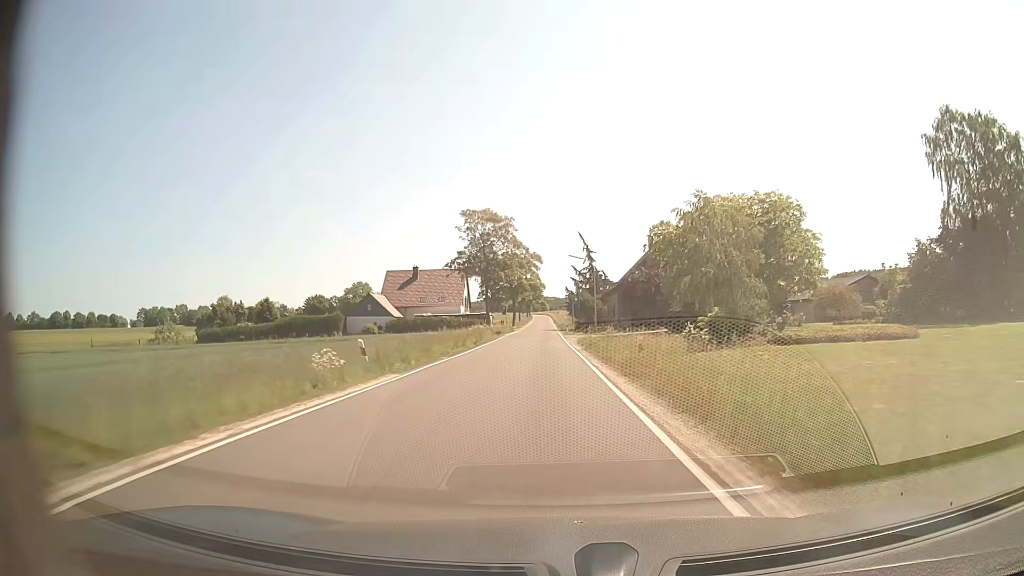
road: secondary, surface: asphalt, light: Day
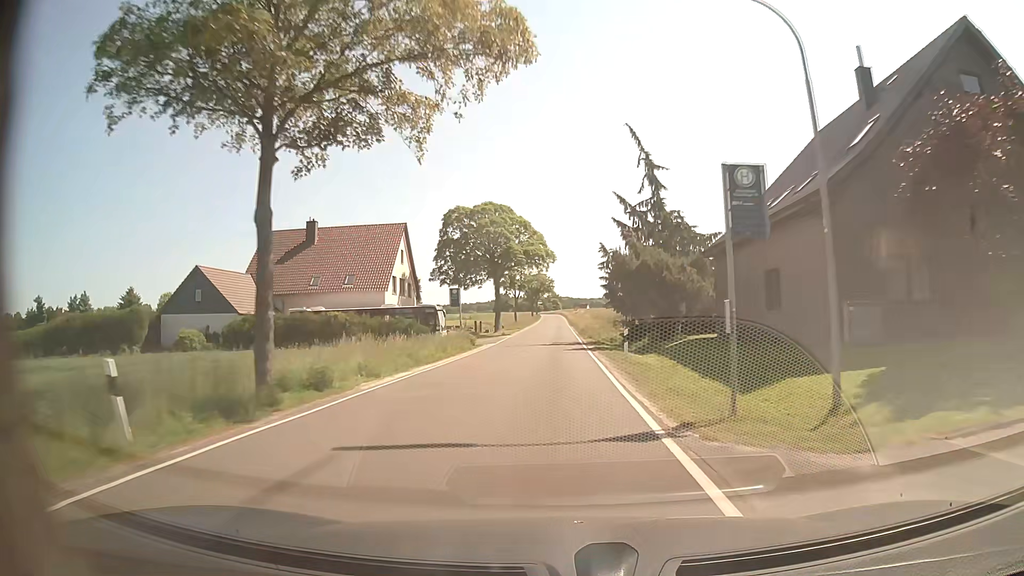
(-0.8, +54.4) m; -1°
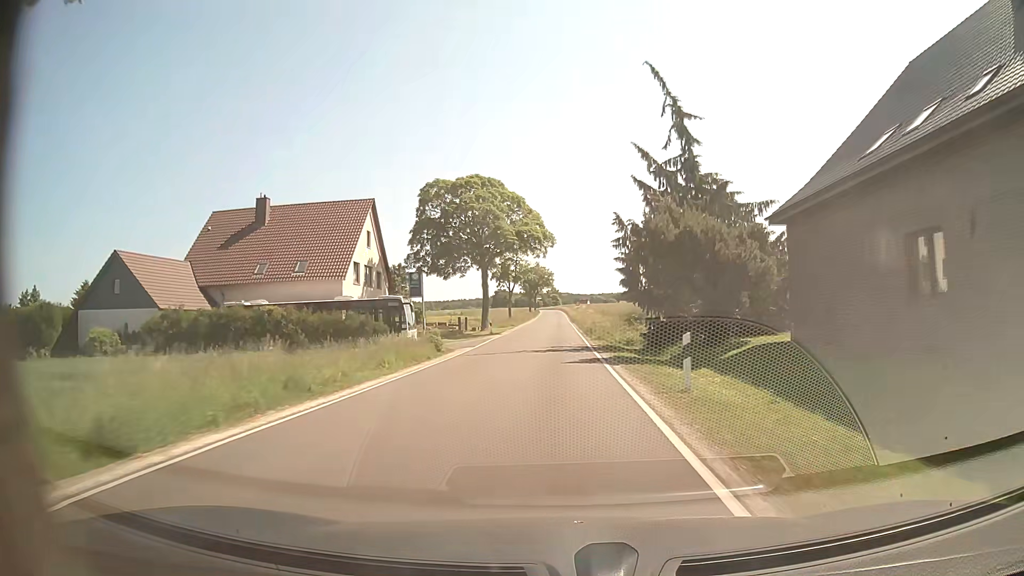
(0.0, +10.8) m; 0°
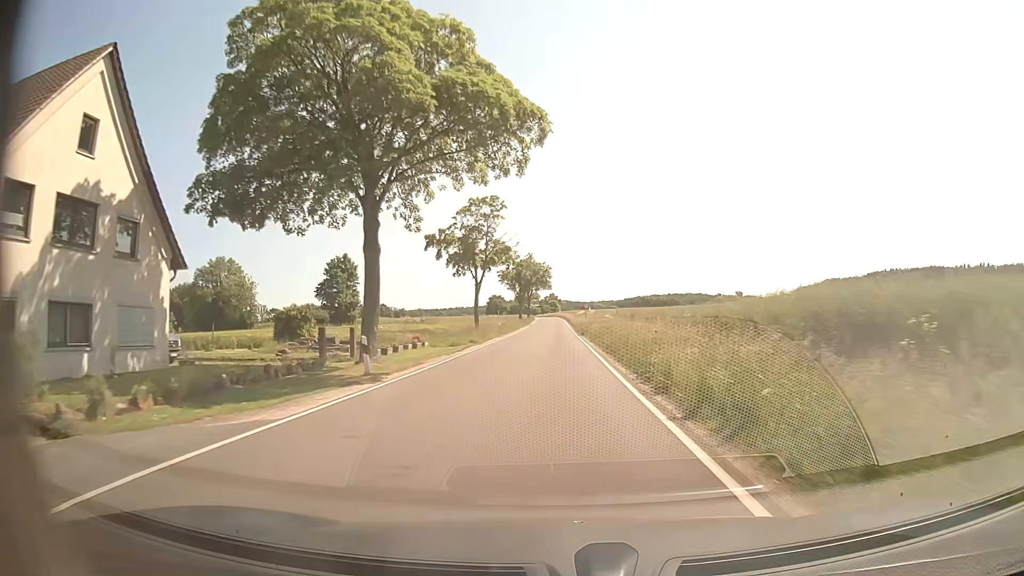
(0.0, +32.4) m; 0°
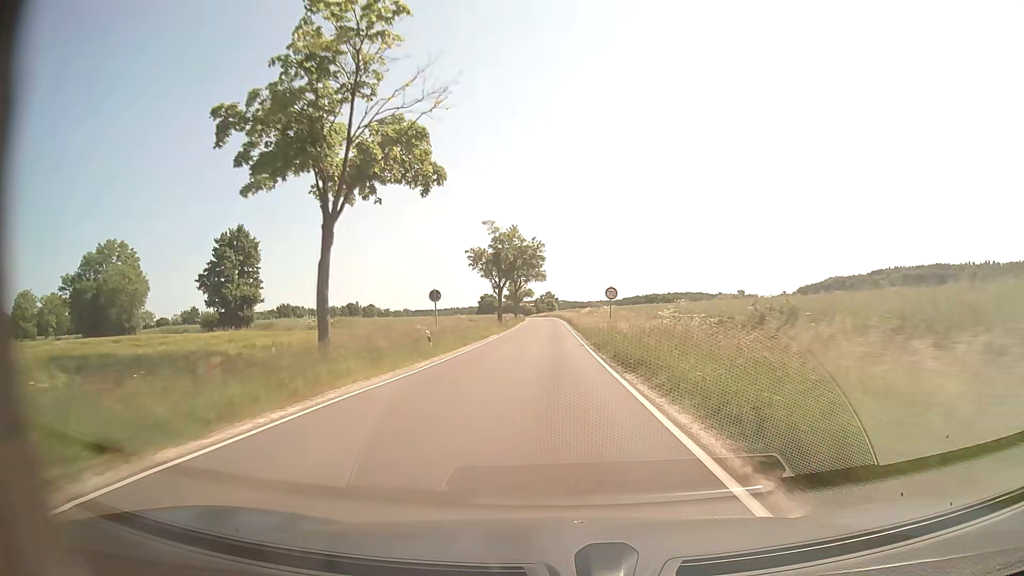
(-0.1, +32.2) m; 0°
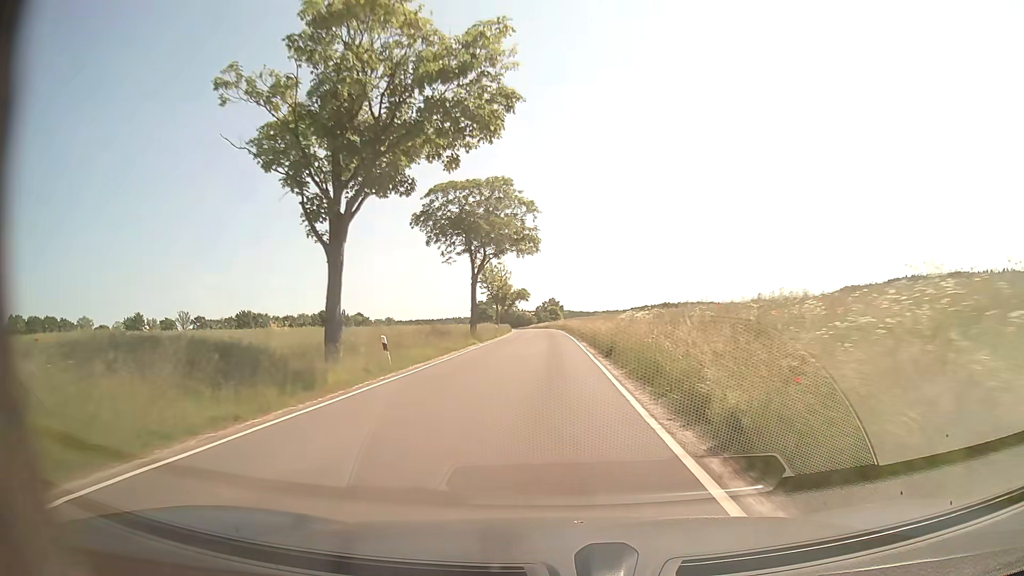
(+0.2, +53.5) m; 0°
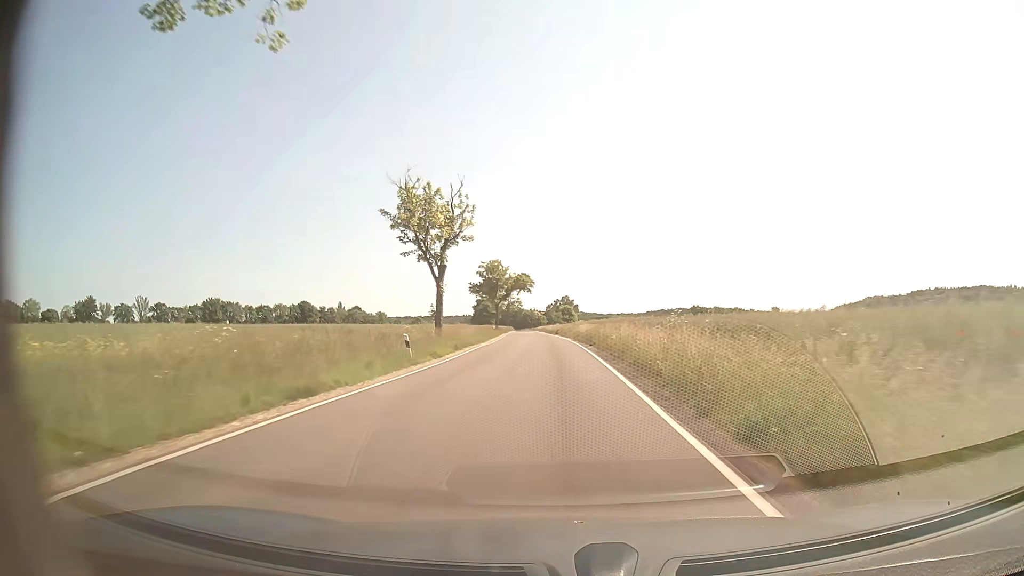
(-0.4, +42.7) m; -1°
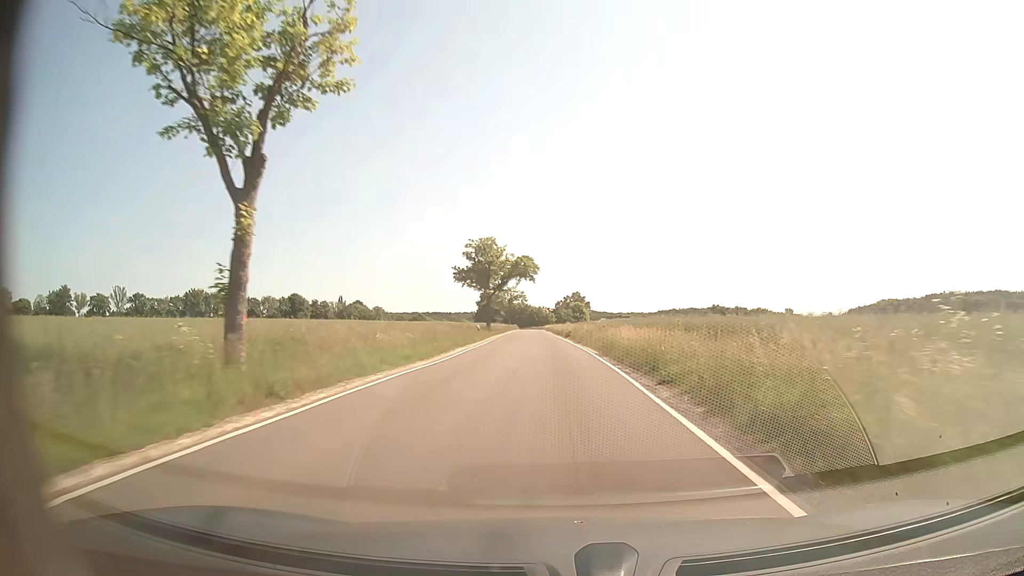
(0.0, +21.4) m; 0°
(0, +10) (0, +20) (0, +30) (-1, +40) (-1, +50) (-1, +60) (-2, +70) (-2, +80) (-2, +90) (-3, +100) m
